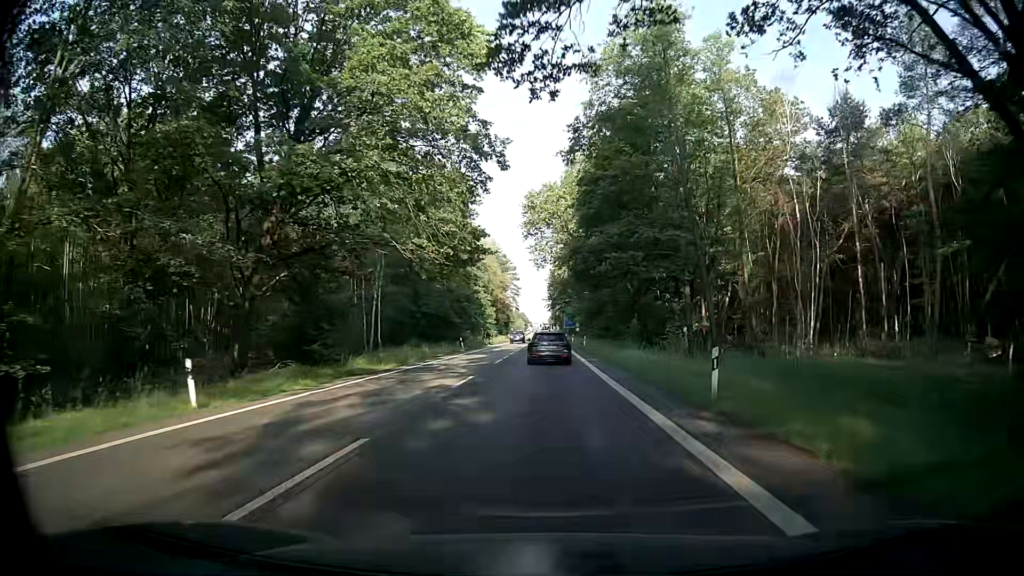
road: secondary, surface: asphalt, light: Day
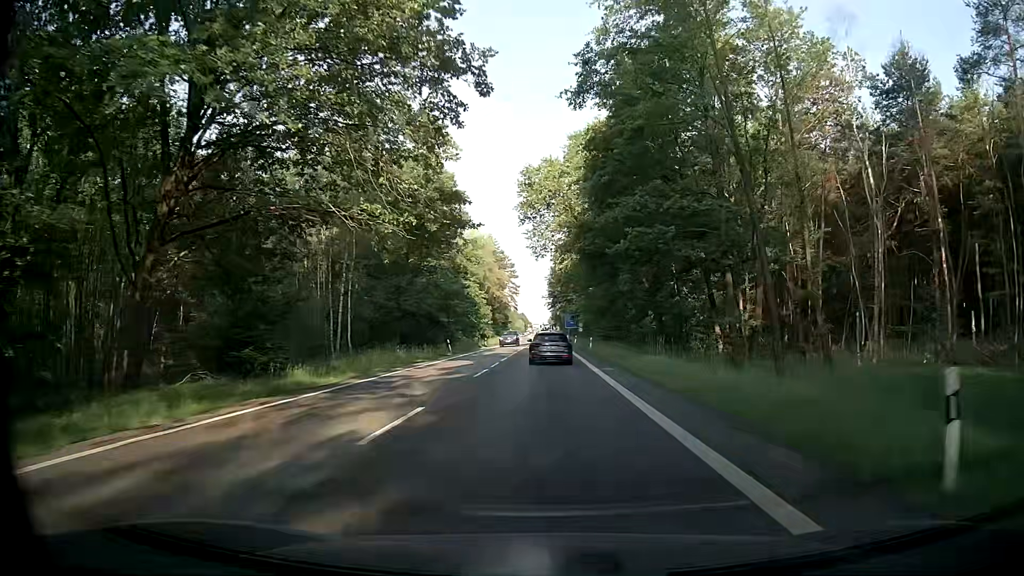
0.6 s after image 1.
(0.0, +8.5) m; 0°
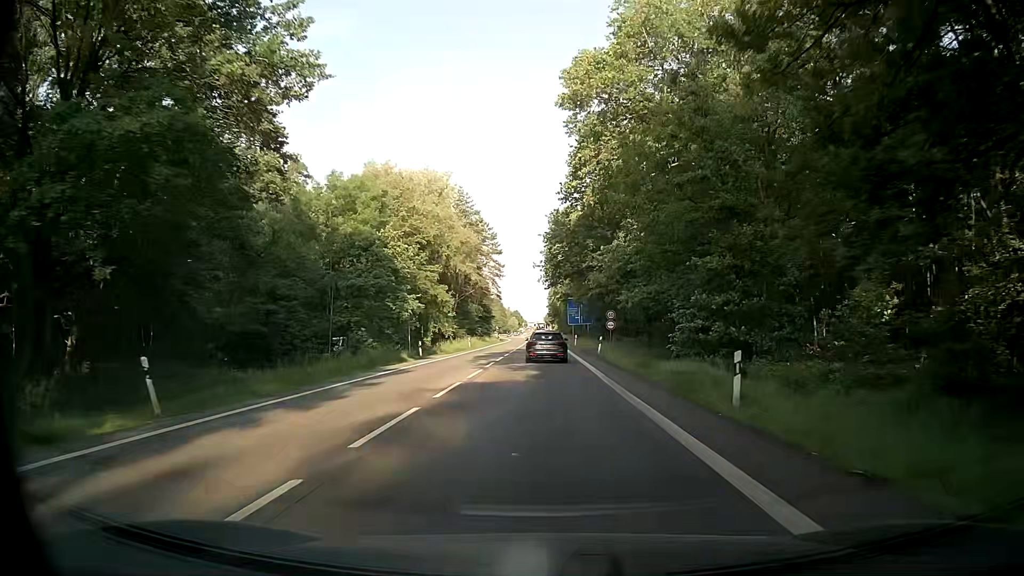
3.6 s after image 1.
(-0.1, +43.2) m; +1°
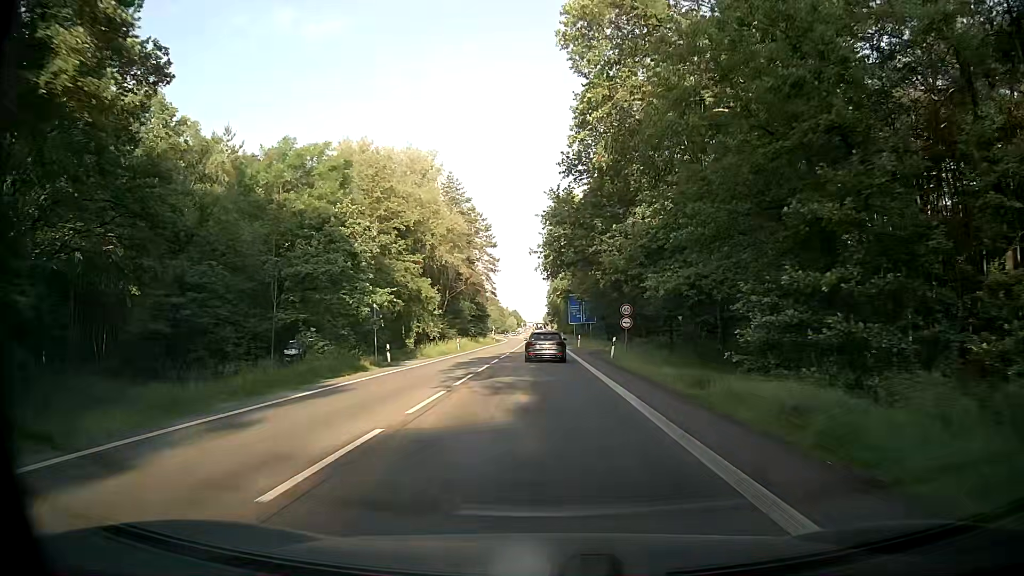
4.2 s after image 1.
(-0.2, +8.7) m; -1°
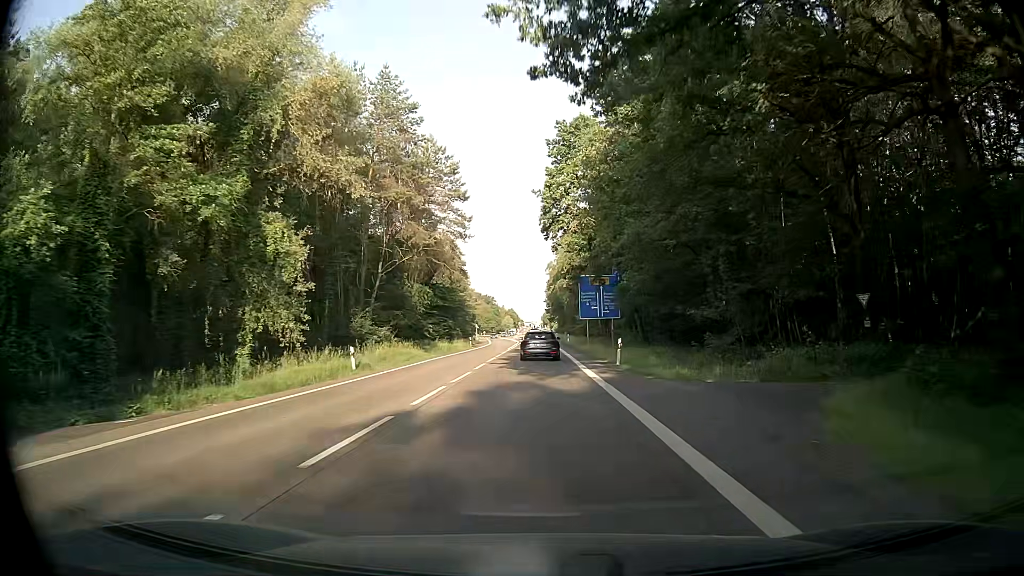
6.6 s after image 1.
(-0.1, +35.0) m; 0°
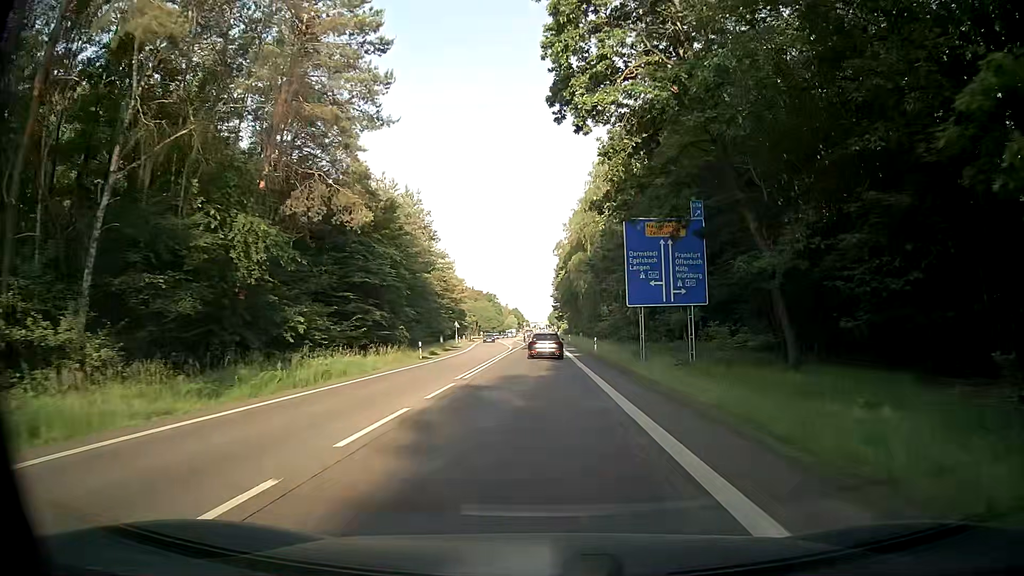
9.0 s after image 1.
(-0.1, +35.0) m; 0°
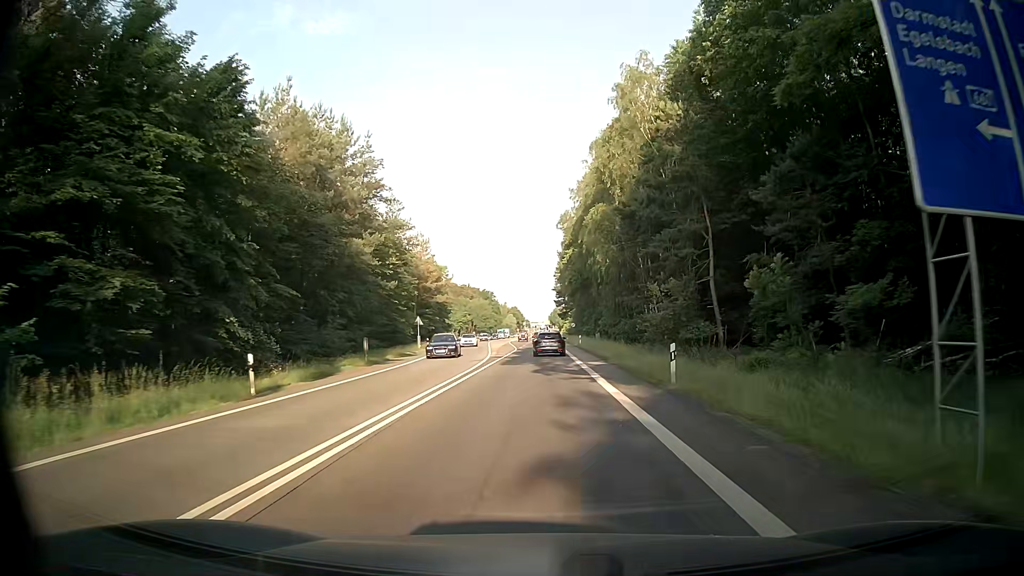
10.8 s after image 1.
(-0.1, +26.4) m; 0°
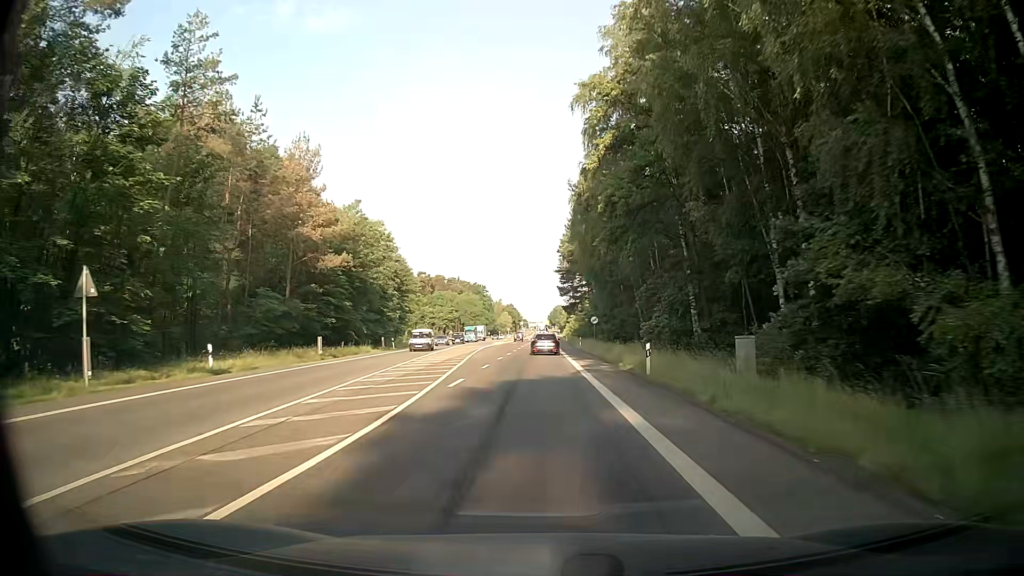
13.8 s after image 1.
(0.0, +45.7) m; 0°
(0, +10) (0, +20) (0, +30) (0, +40) (0, +50) (0, +60) (0, +70) (0, +80) (0, +90) (0, +100) m
